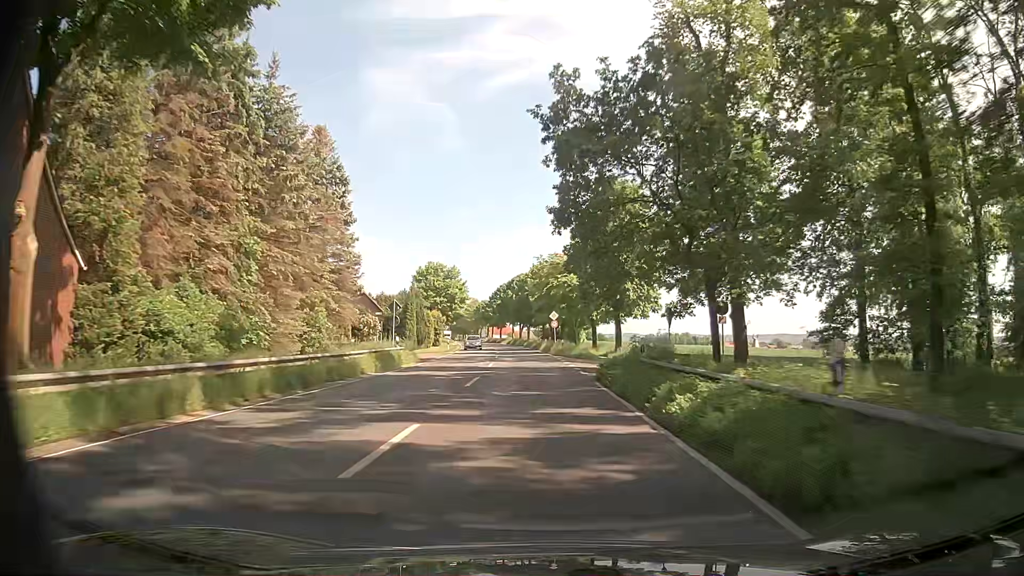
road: secondary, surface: asphalt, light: Day
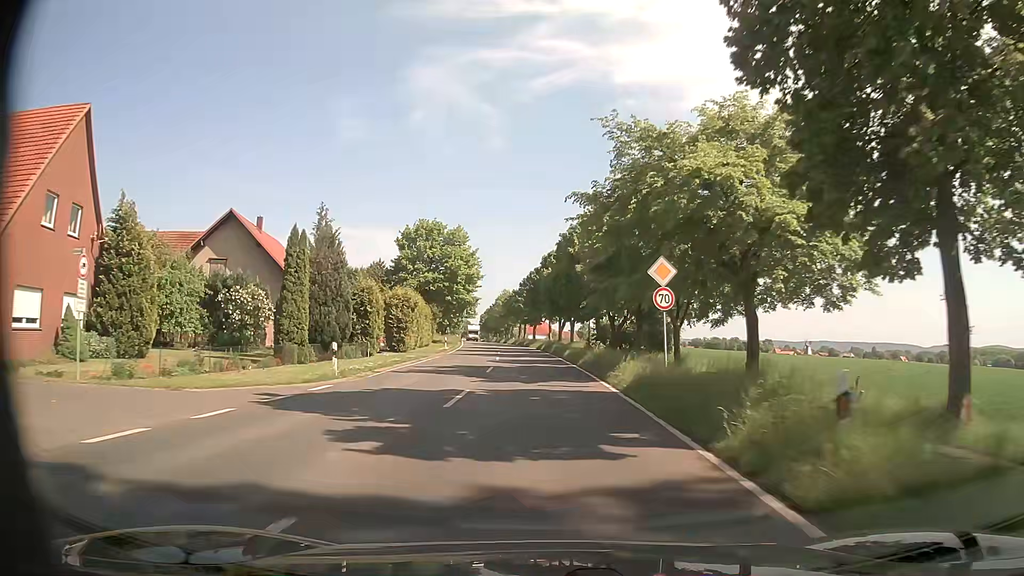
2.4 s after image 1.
(-0.9, +41.9) m; -3°
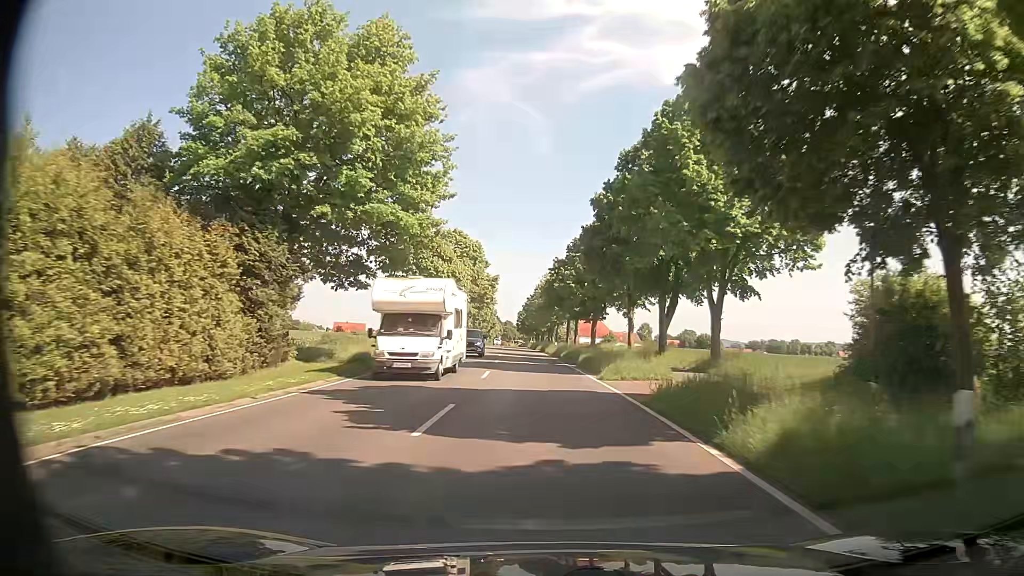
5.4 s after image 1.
(-1.8, +52.4) m; -4°
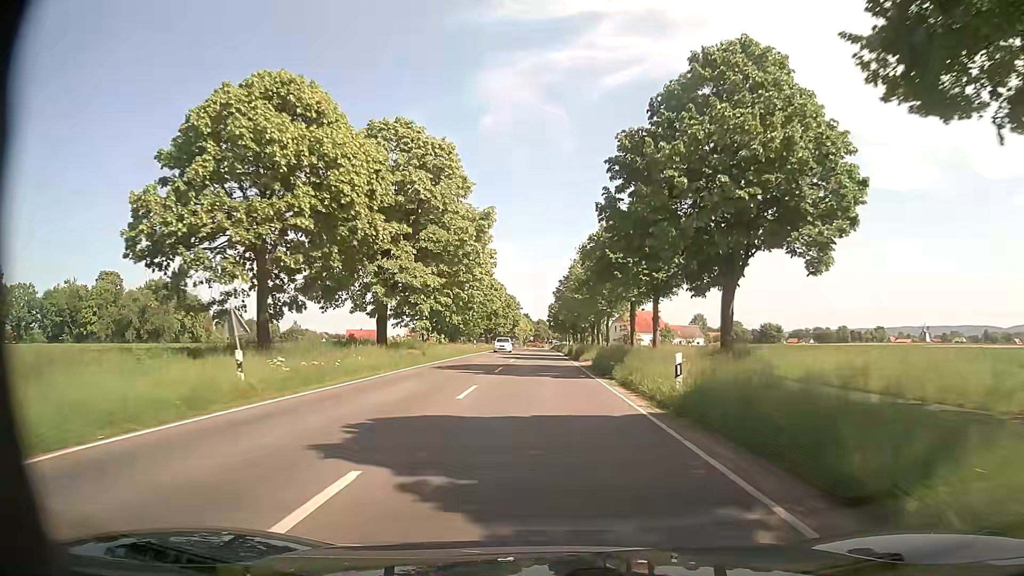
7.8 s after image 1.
(-1.1, +42.7) m; -3°
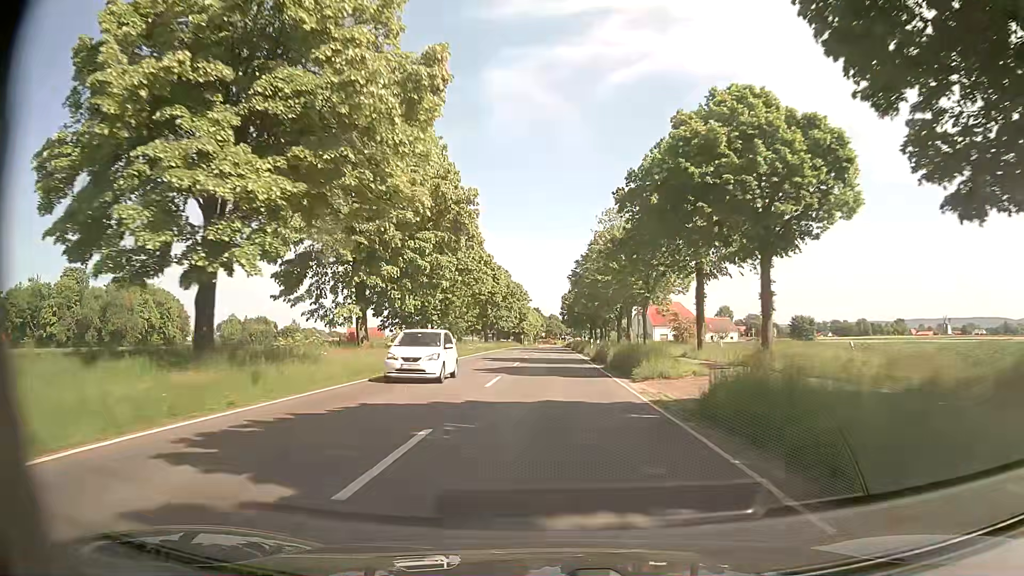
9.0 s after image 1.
(-0.2, +21.2) m; -1°
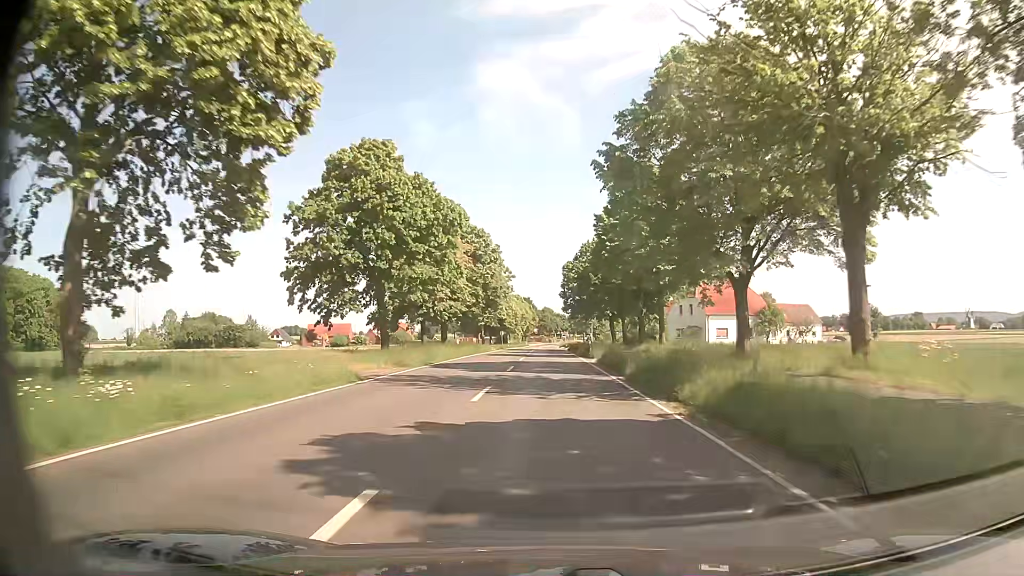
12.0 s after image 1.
(+0.1, +52.1) m; 0°
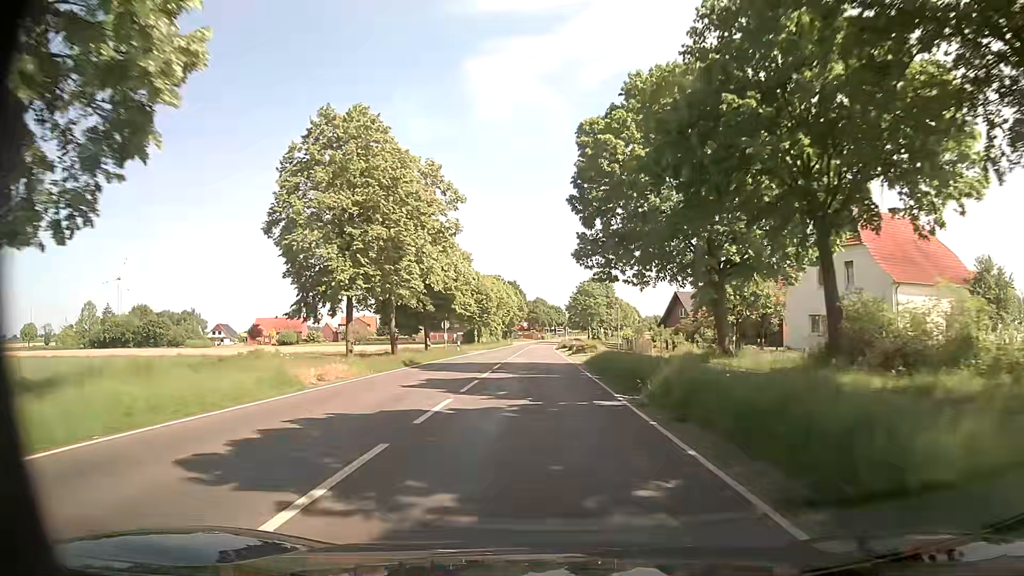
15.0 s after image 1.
(+0.4, +51.9) m; +1°
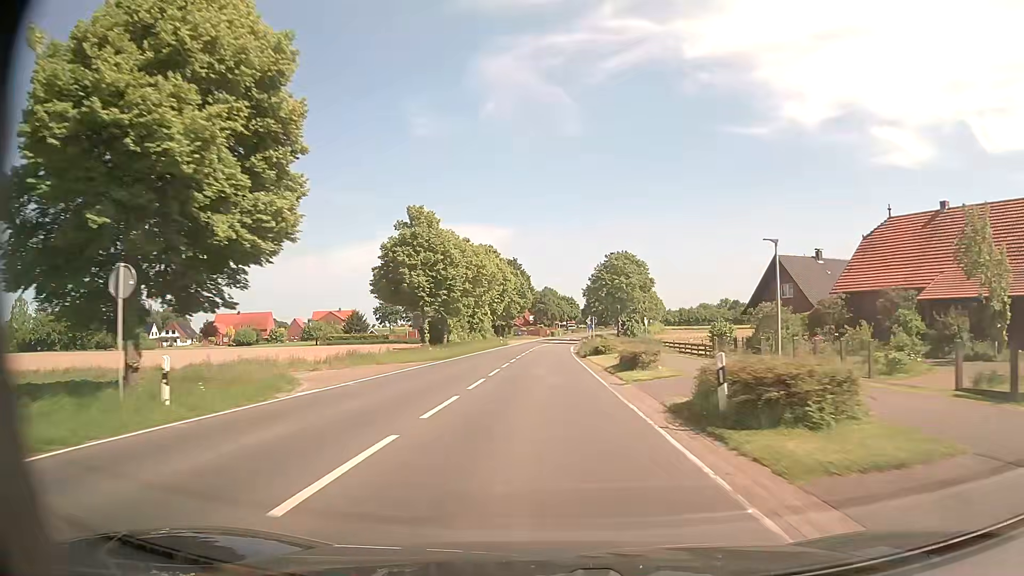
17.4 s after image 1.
(-0.3, +41.9) m; -1°
(0, +10) (0, +20) (0, +30) (0, +40) (+1, +50) (+1, +60) (+1, +70) (+2, +80) (+3, +90) (+3, +100) m
